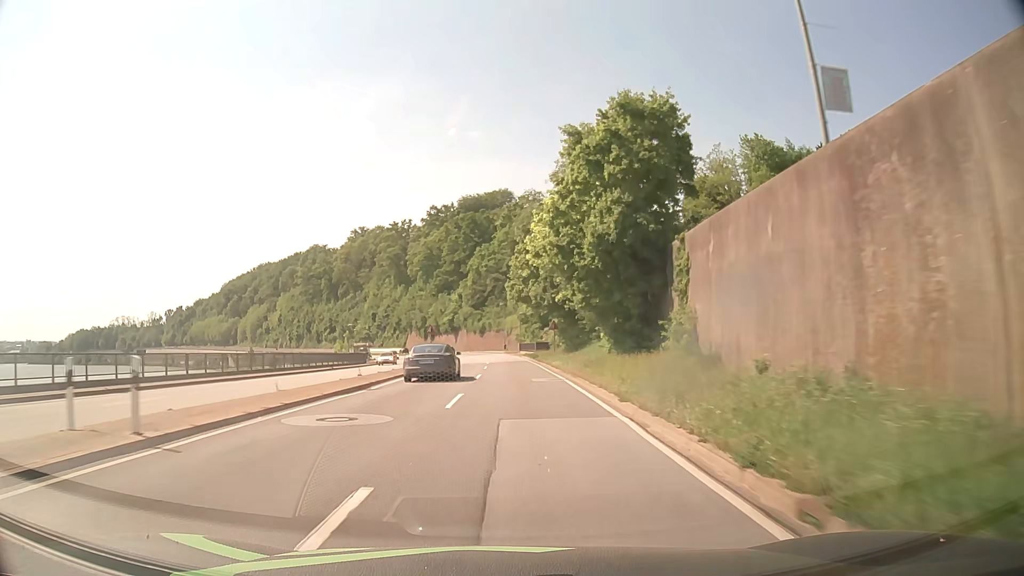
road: primary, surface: asphalt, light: Day
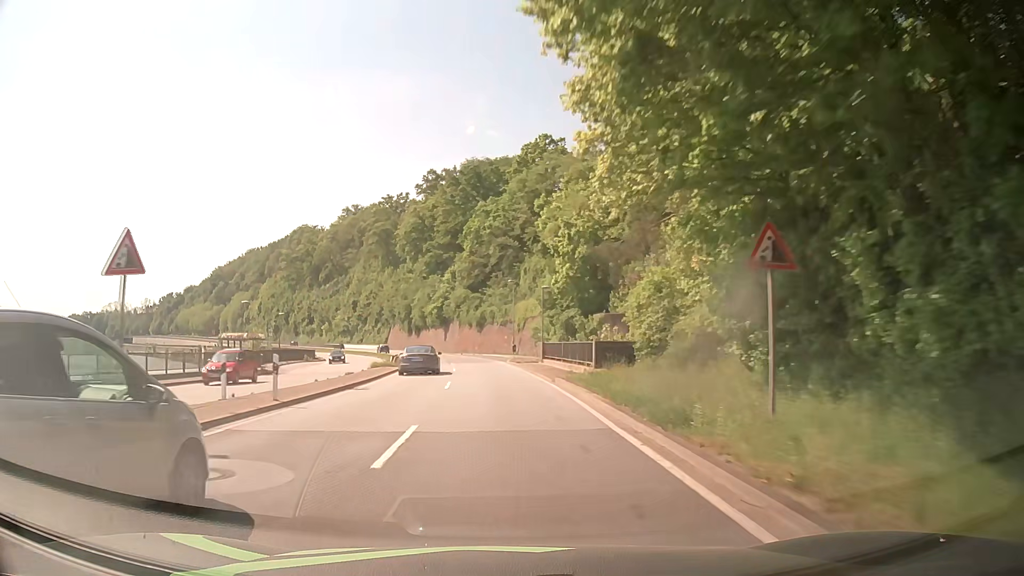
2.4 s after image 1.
(+0.1, +43.7) m; -1°
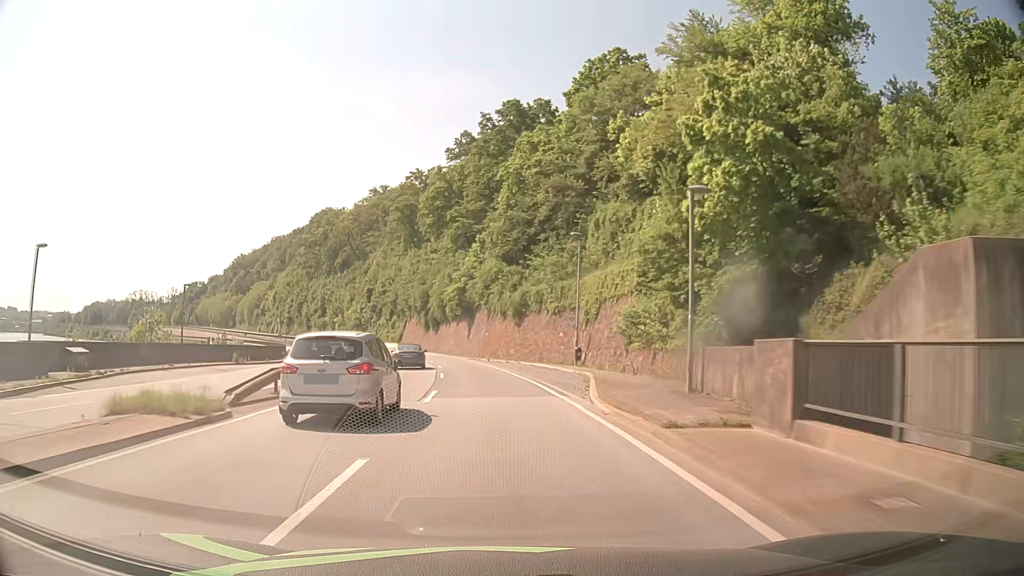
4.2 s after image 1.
(-0.9, +32.5) m; -3°
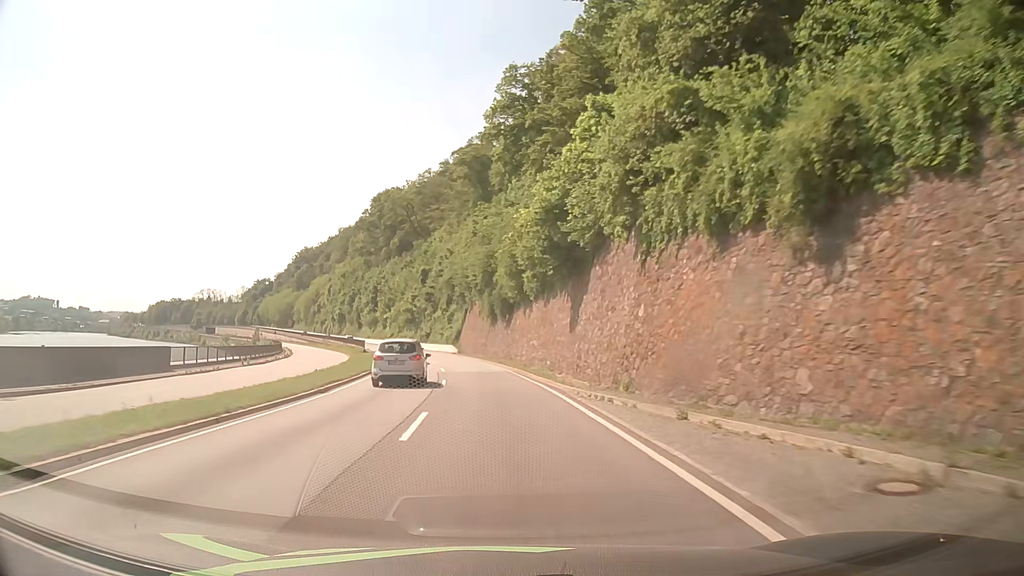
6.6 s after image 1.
(-2.8, +43.3) m; -8°
(0, +10) (-1, +20) (-1, +30) (-2, +40) (-4, +50) (-6, +60) (-8, +69) (-10, +79) (-13, +89) (-16, +98) m
